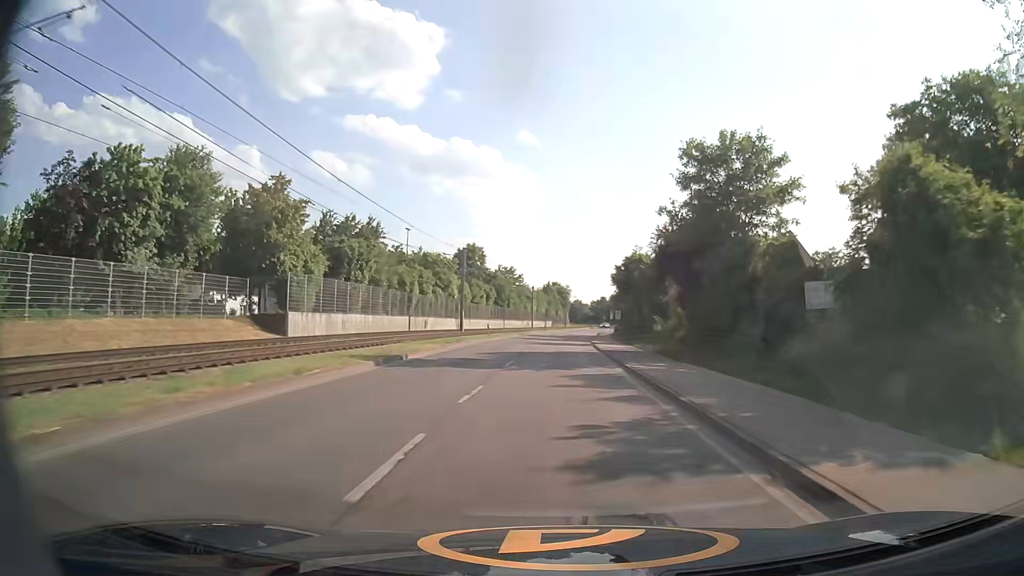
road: secondary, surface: asphalt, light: Day
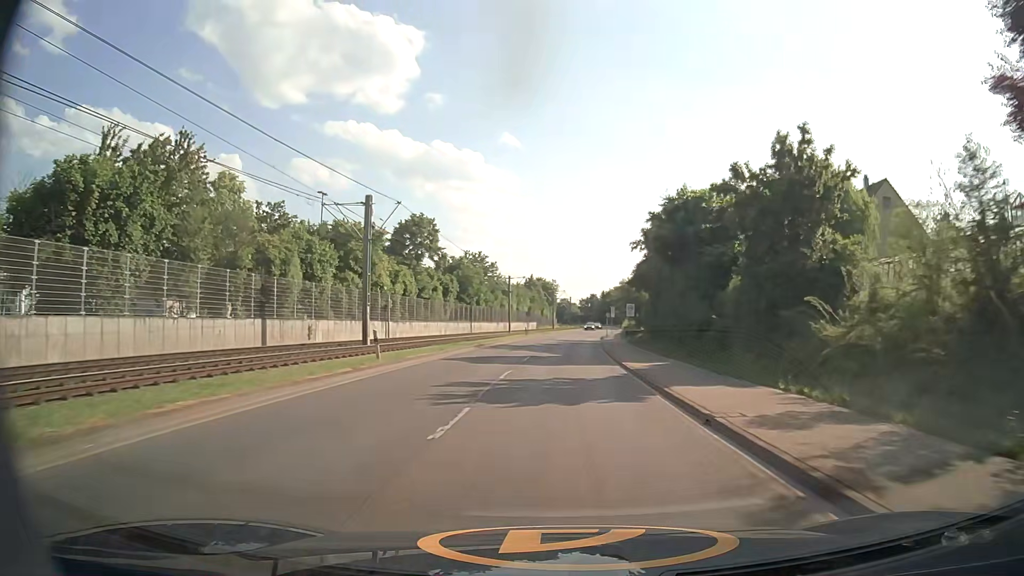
(+0.4, +30.3) m; +2°
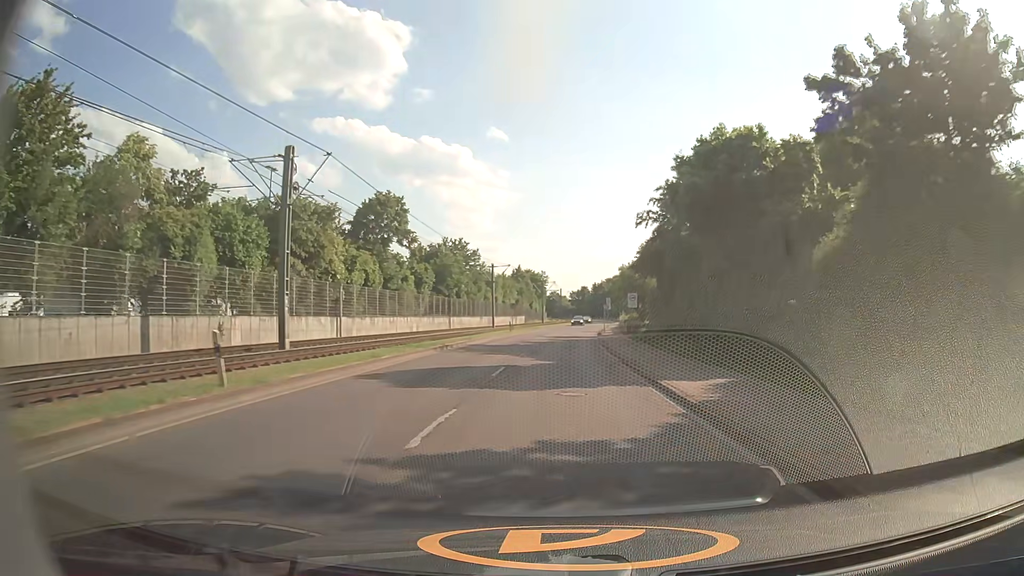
(+0.1, +10.0) m; +1°
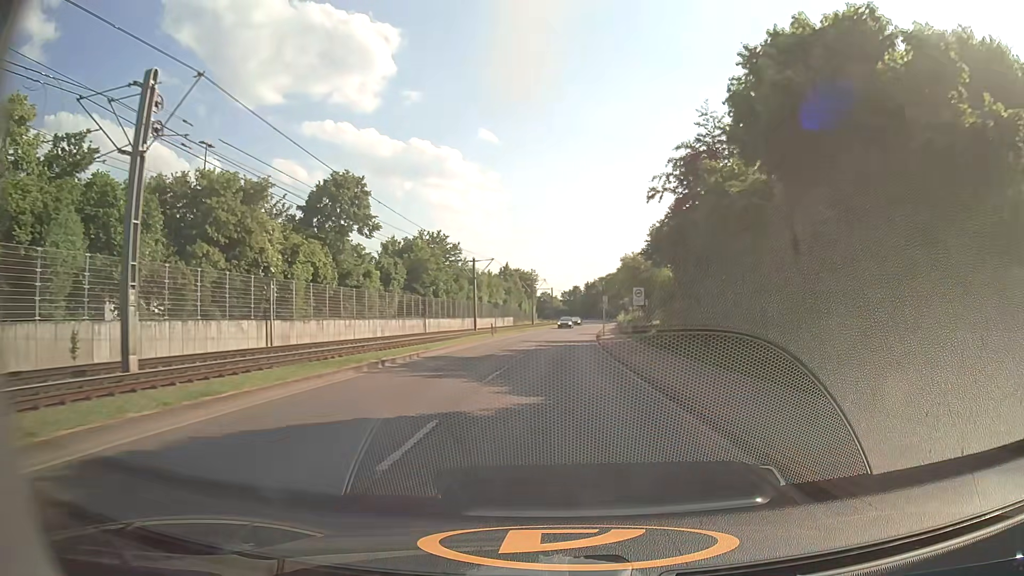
(+0.1, +9.9) m; +1°
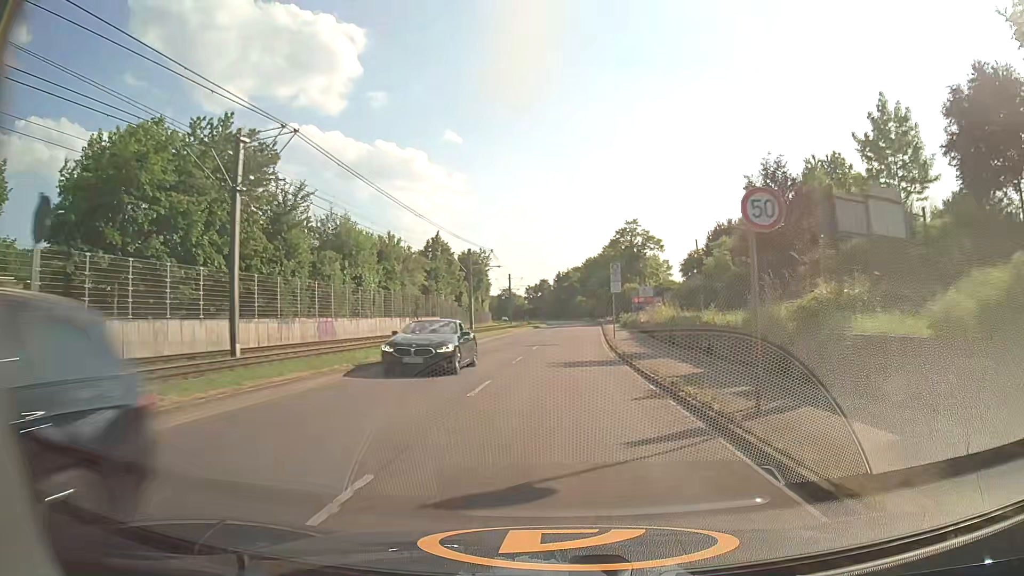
(+1.3, +48.5) m; +3°
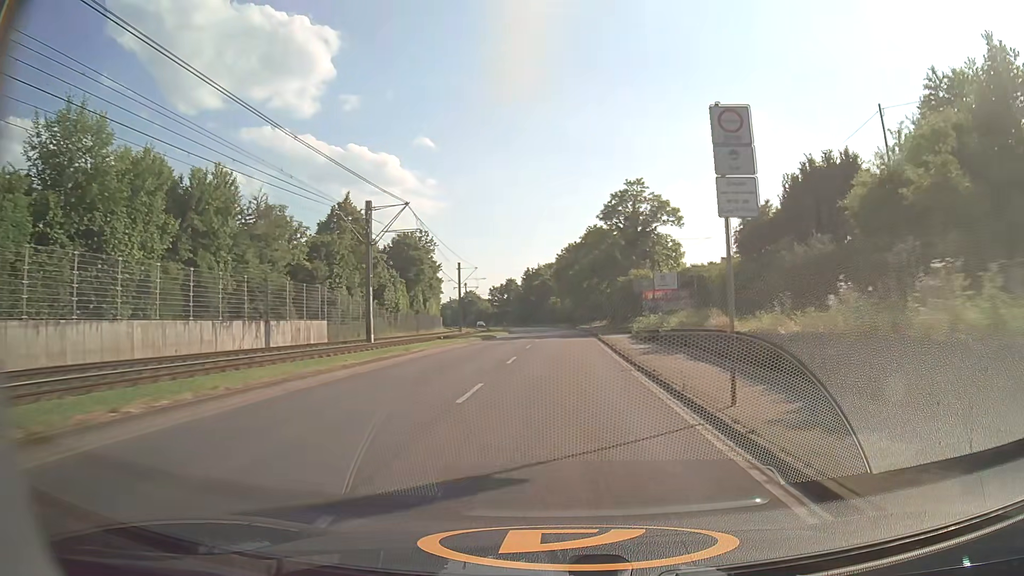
(+0.7, +28.6) m; +3°
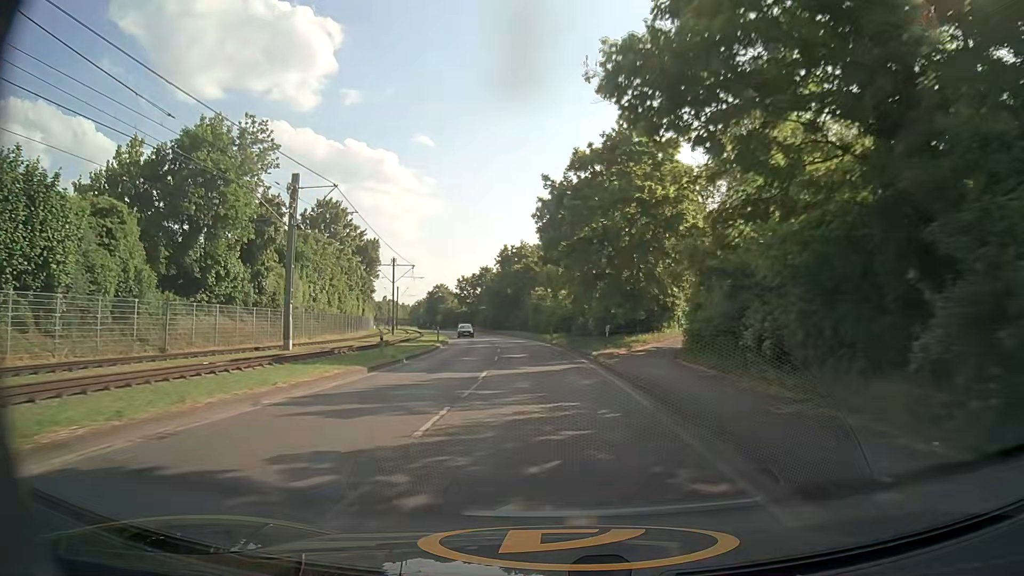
(+1.0, +48.1) m; +1°
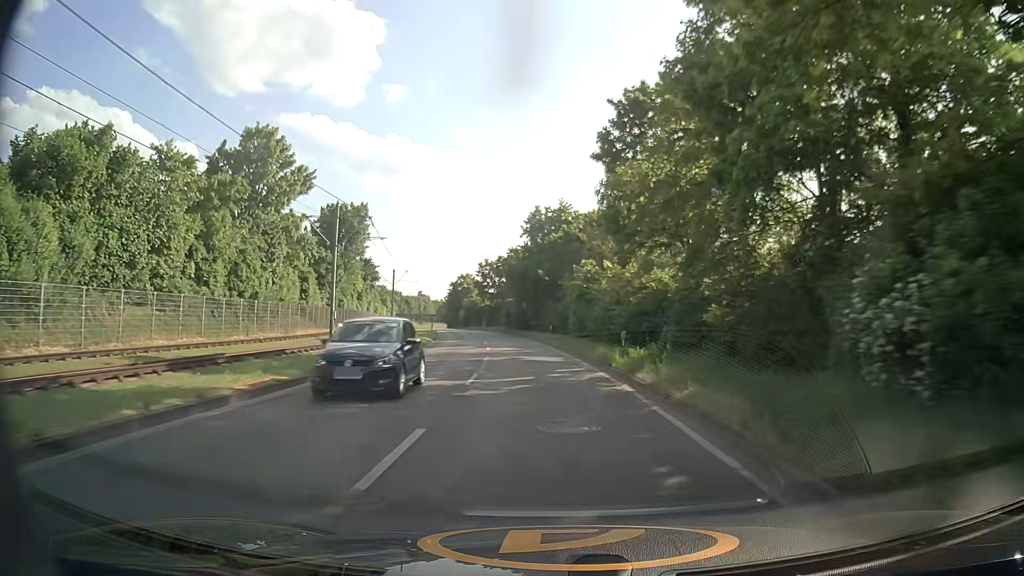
(-0.8, +30.3) m; -4°
(0, +10) (0, +20) (-1, +30) (-2, +40) (-3, +50) (-4, +60) (-6, +70) (-8, +80) (-10, +89) (-12, +99) m
